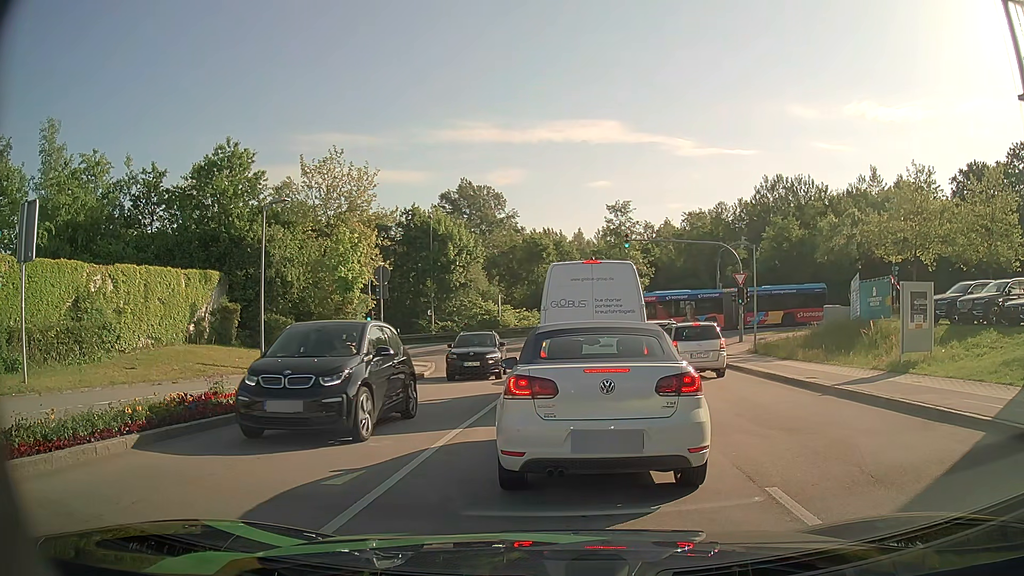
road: residential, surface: asphalt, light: Day
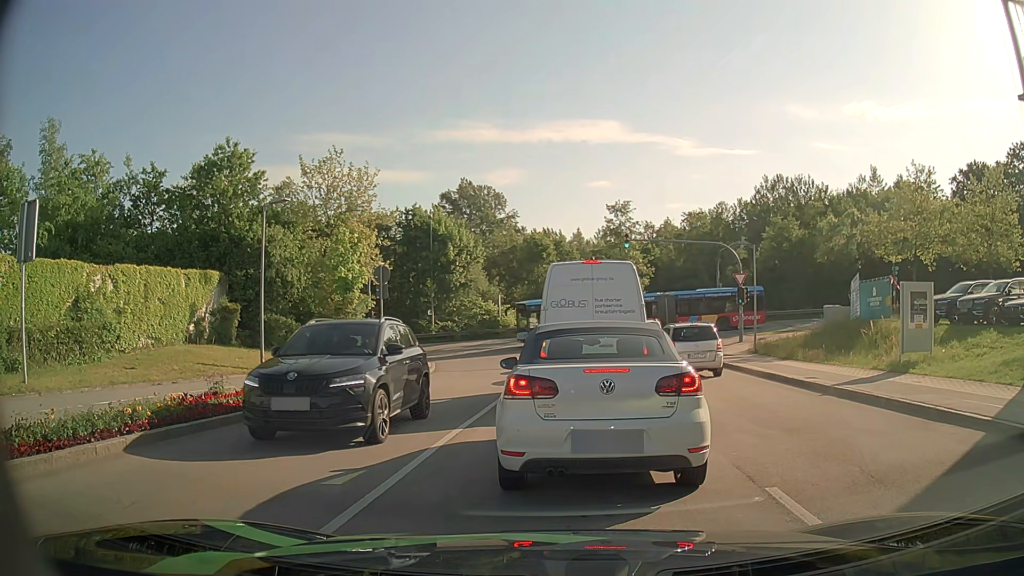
(0.0, 0.0) m; 0°
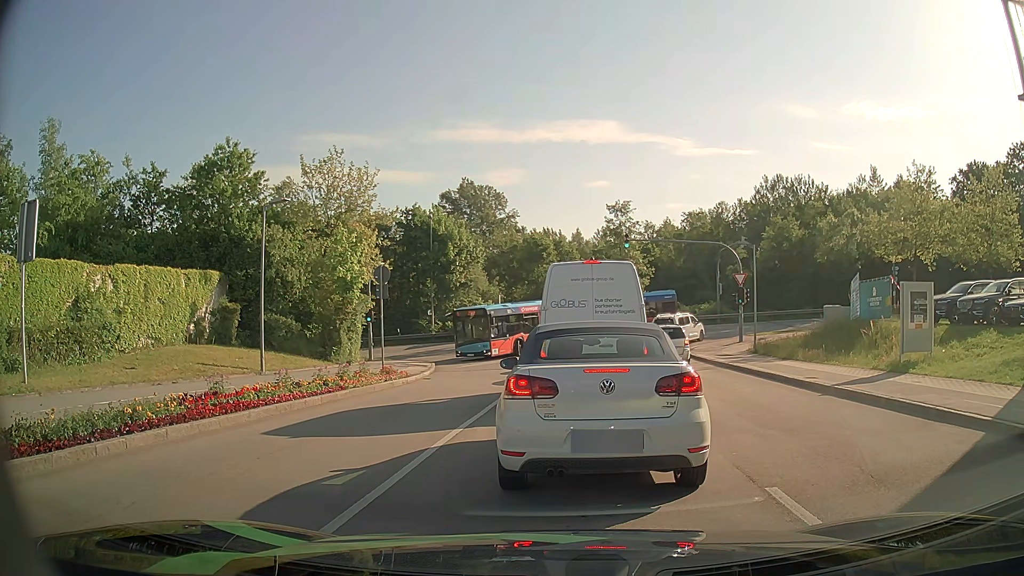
(0.0, 0.0) m; 0°
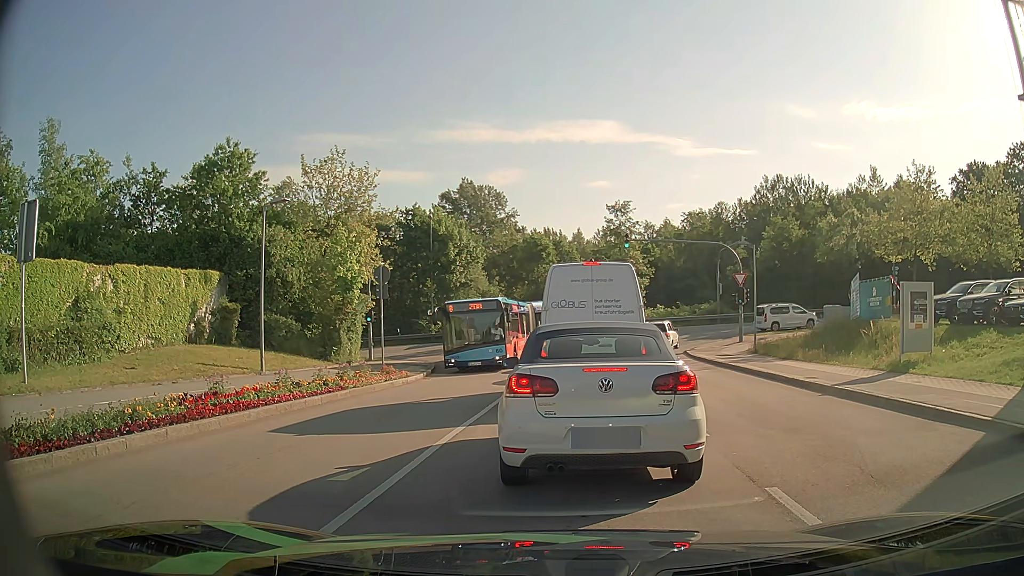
(0.0, 0.0) m; 0°
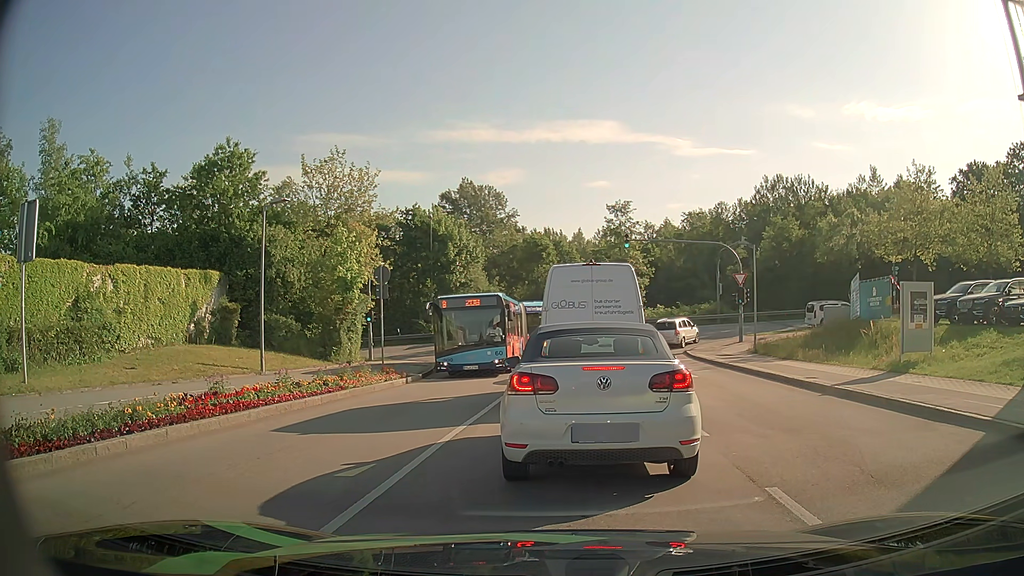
(0.0, 0.0) m; 0°
(0, +10) (+1, +20) (+2, +30) (+2, +40) (-3, +48) (-12, +52) (-22, +53) (-32, +53) (-42, +53) (-52, +52) m
